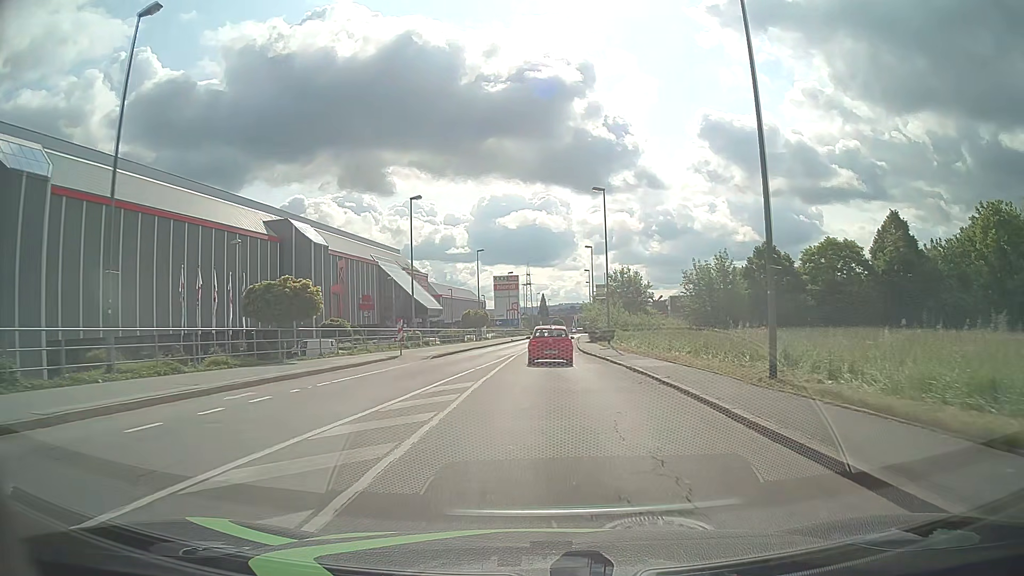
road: tertiary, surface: asphalt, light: Day
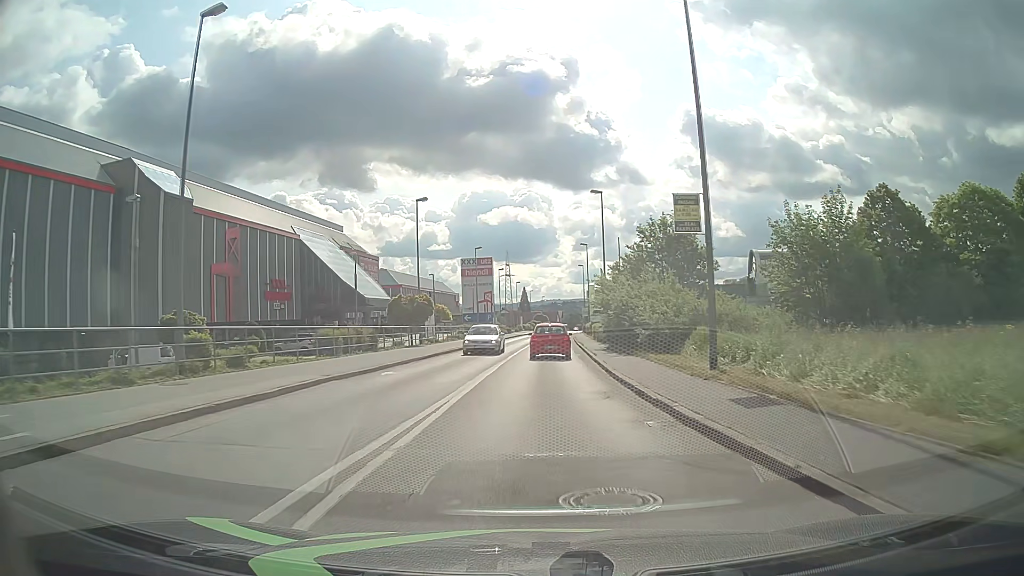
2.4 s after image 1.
(+0.2, +28.9) m; +1°
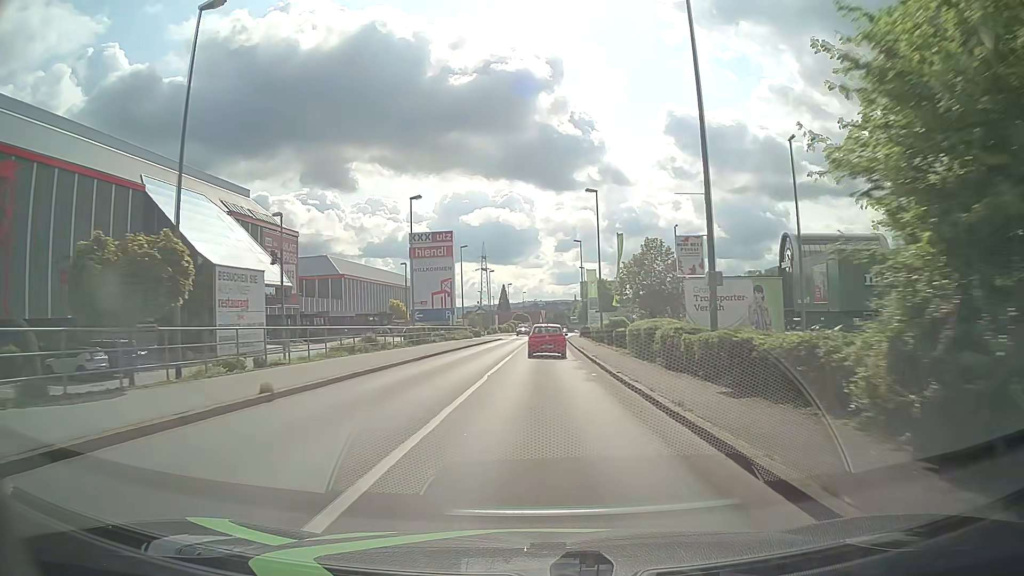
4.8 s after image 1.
(+0.3, +30.6) m; +1°
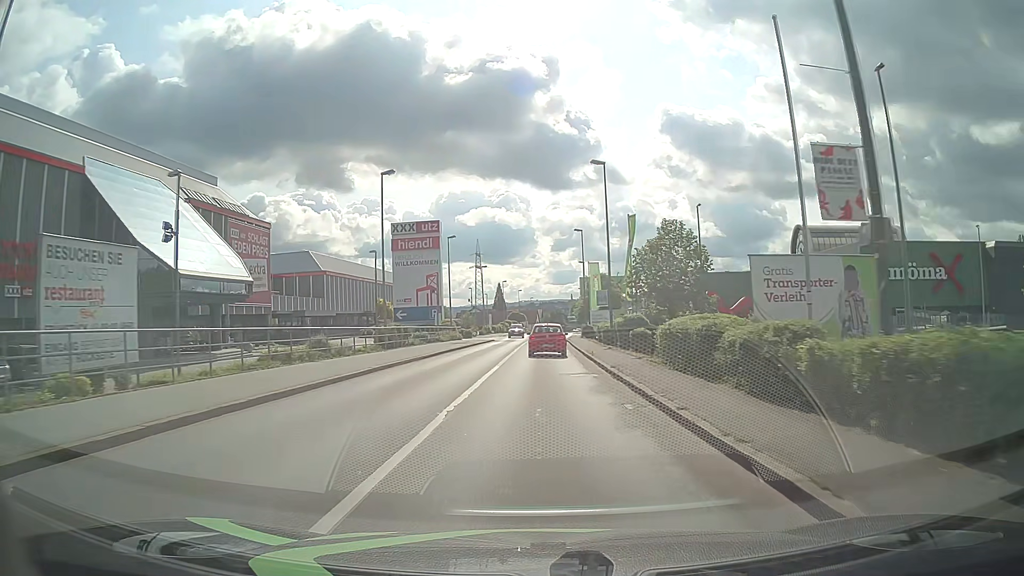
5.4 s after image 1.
(0.0, +7.7) m; 0°
(0, +10) (0, +20) (0, +30) (0, +40) (+1, +50) (+1, +60) (+2, +70) (+2, +80) (+3, +90) (+4, +100) m
